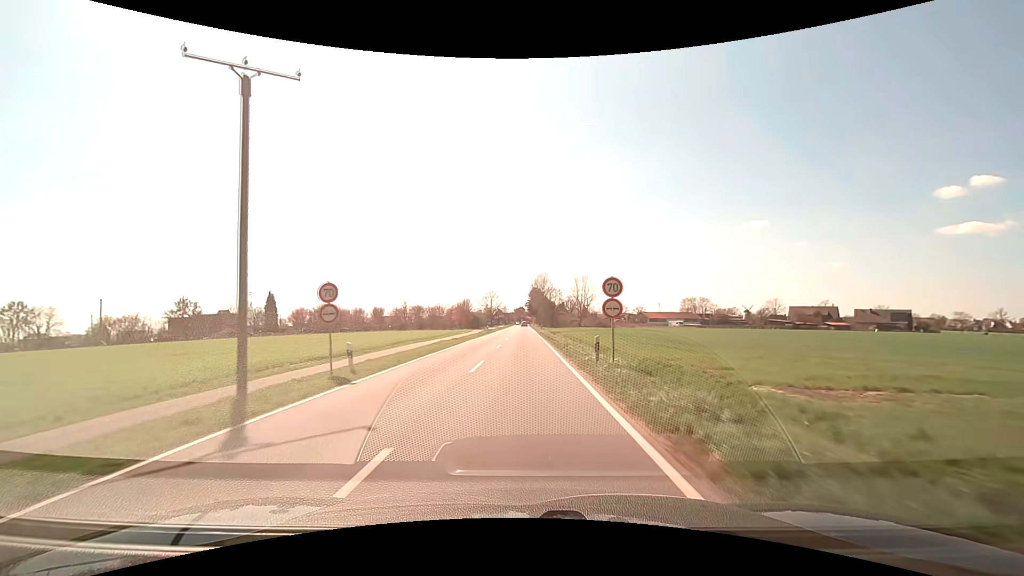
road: secondary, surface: asphalt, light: Day
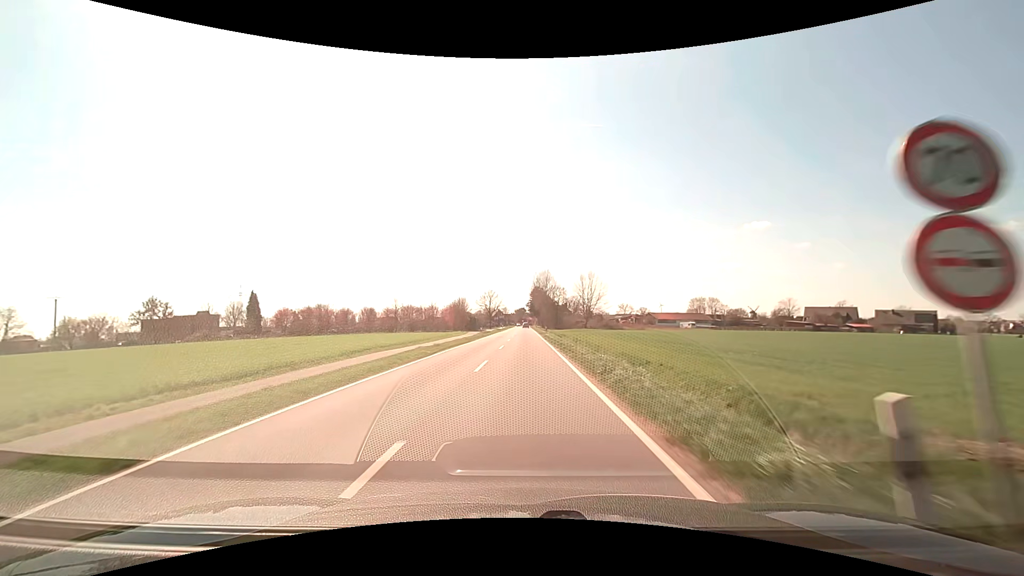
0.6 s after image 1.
(0.0, +11.7) m; 0°
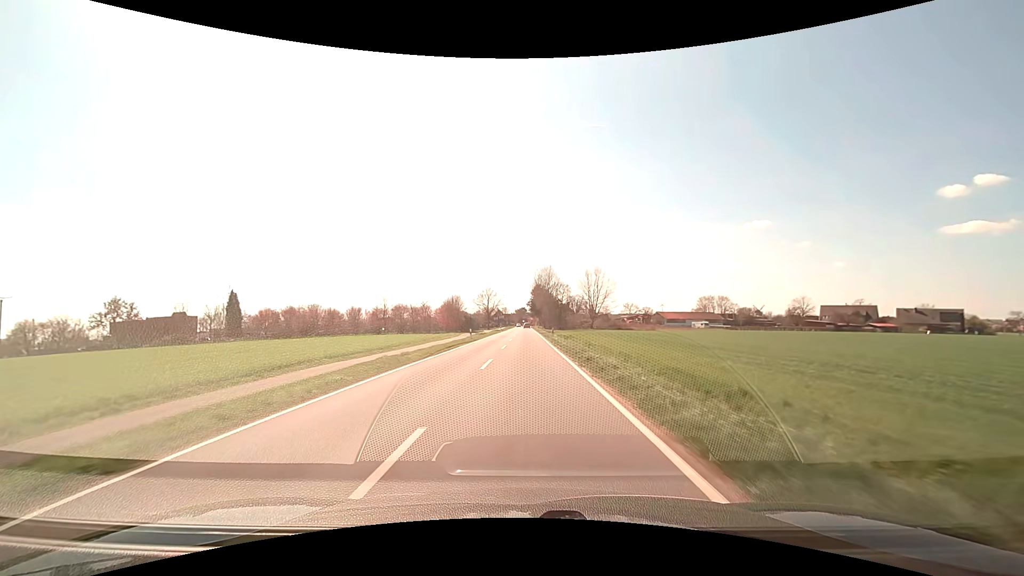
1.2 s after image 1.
(0.0, +11.3) m; 0°
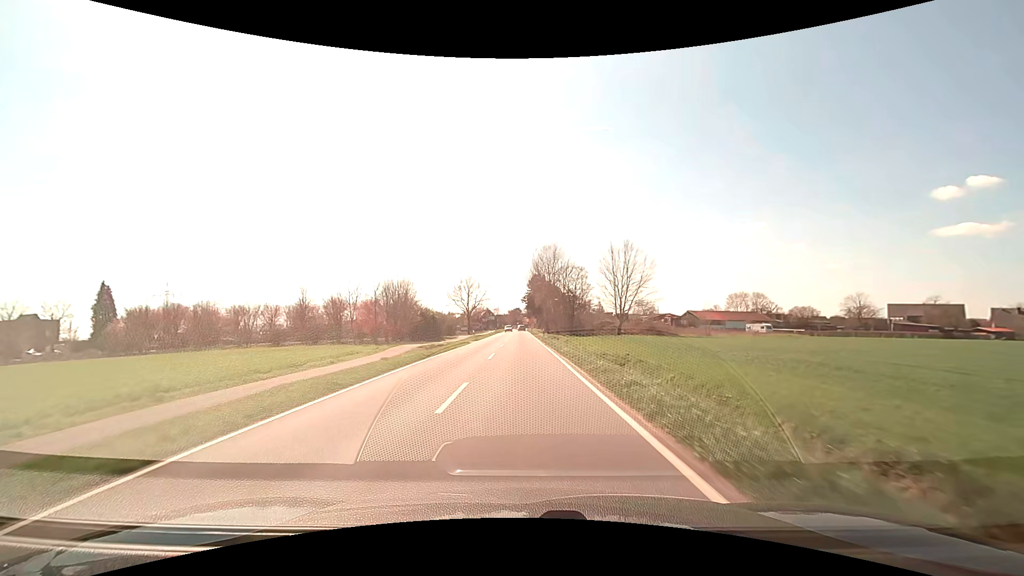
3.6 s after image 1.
(+0.2, +43.2) m; +1°
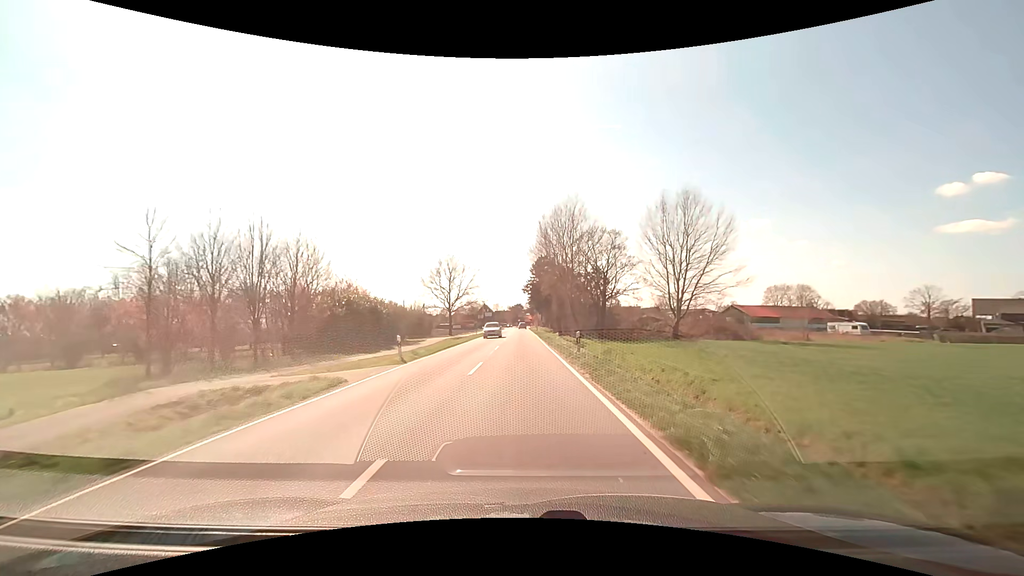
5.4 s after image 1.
(0.0, +31.0) m; 0°
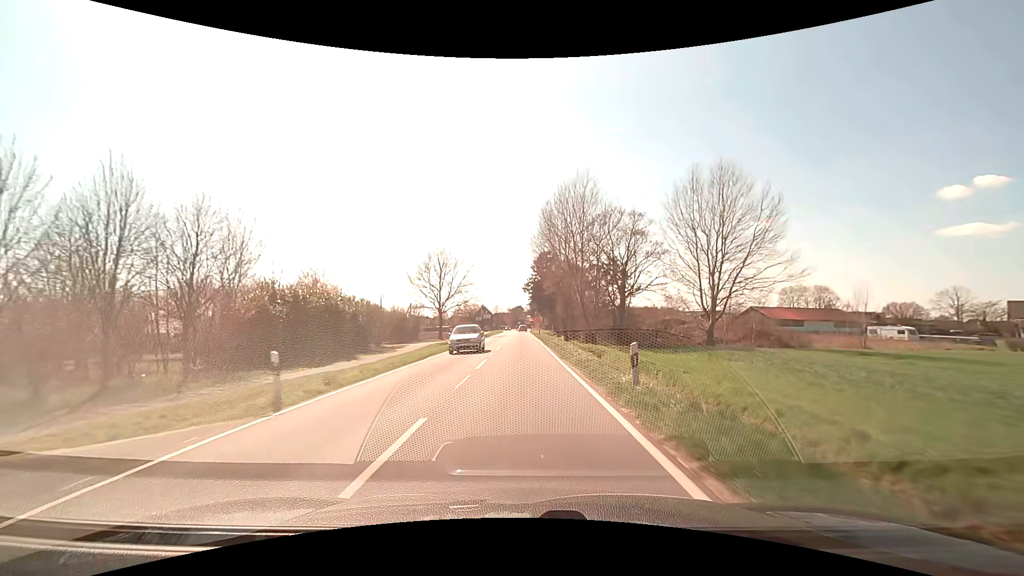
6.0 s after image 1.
(0.0, +9.9) m; 0°
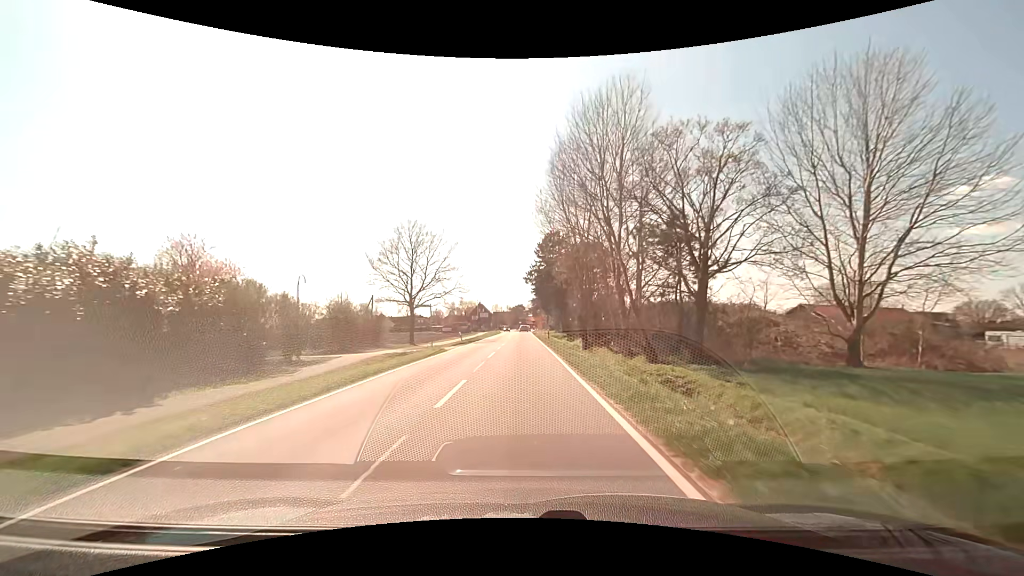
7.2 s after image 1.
(0.0, +19.3) m; 0°
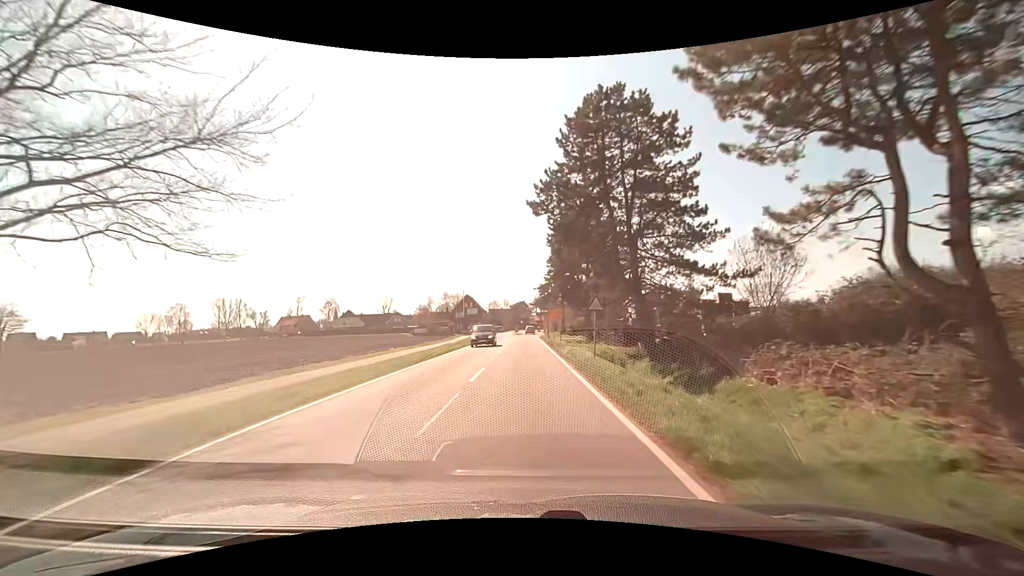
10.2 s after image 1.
(-0.1, +44.4) m; 0°
(0, +10) (0, +20) (0, +30) (0, +40) (0, +50) (0, +60) (+1, +70) (+1, +80) (+2, +90) (+2, +100) m
